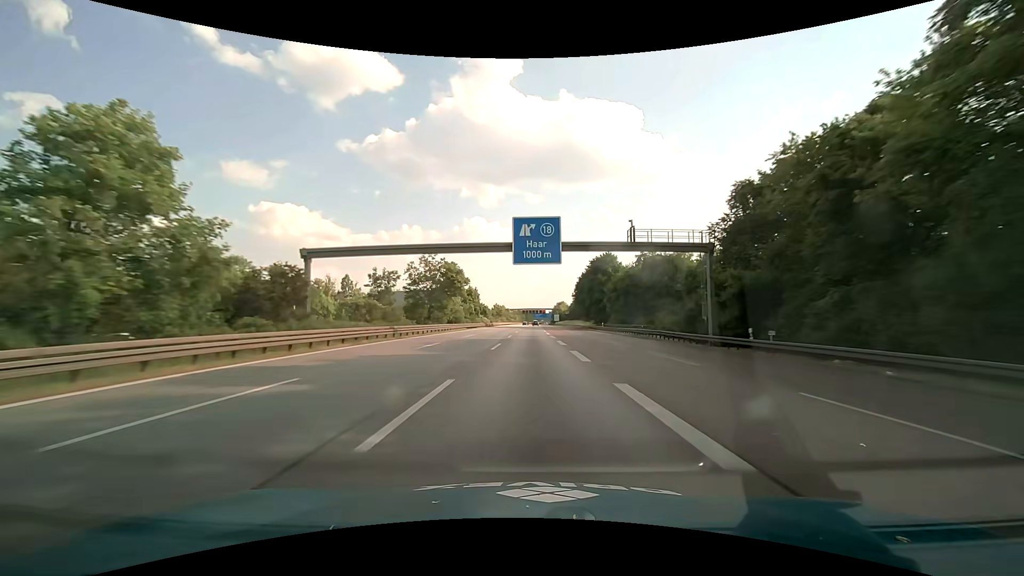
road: motorway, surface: asphalt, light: Day
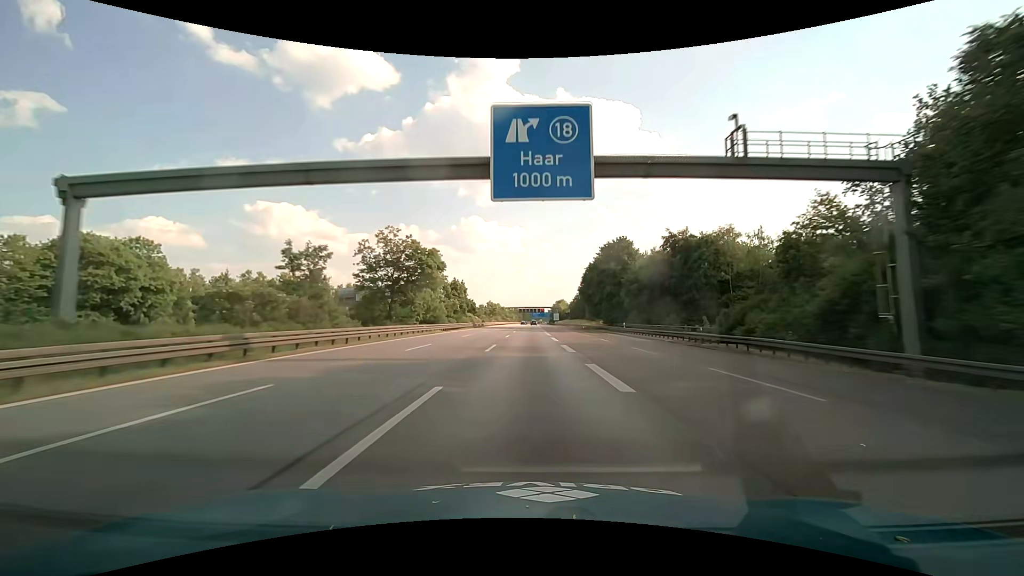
(0.0, +19.2) m; 0°
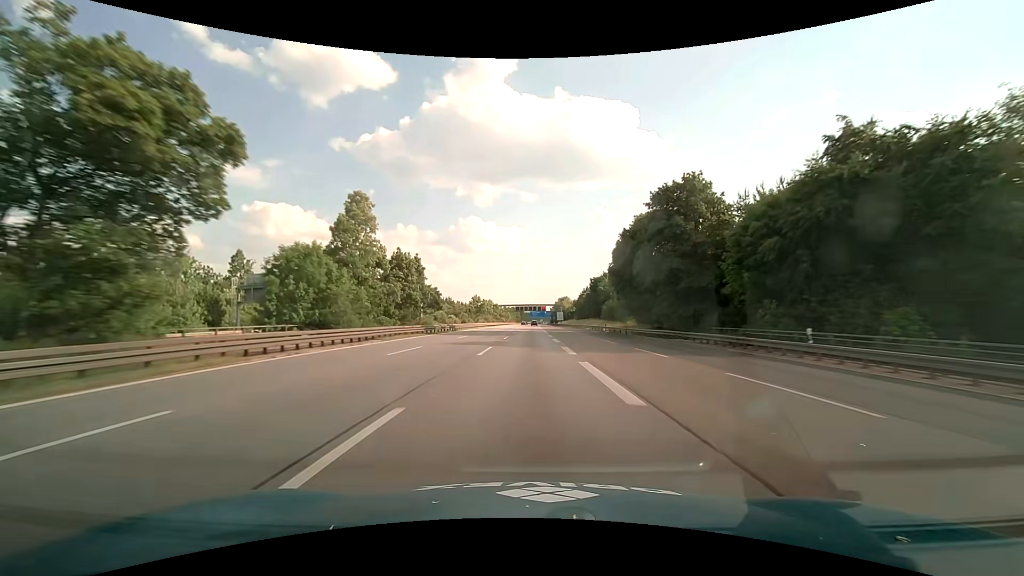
(+0.2, +38.4) m; 0°
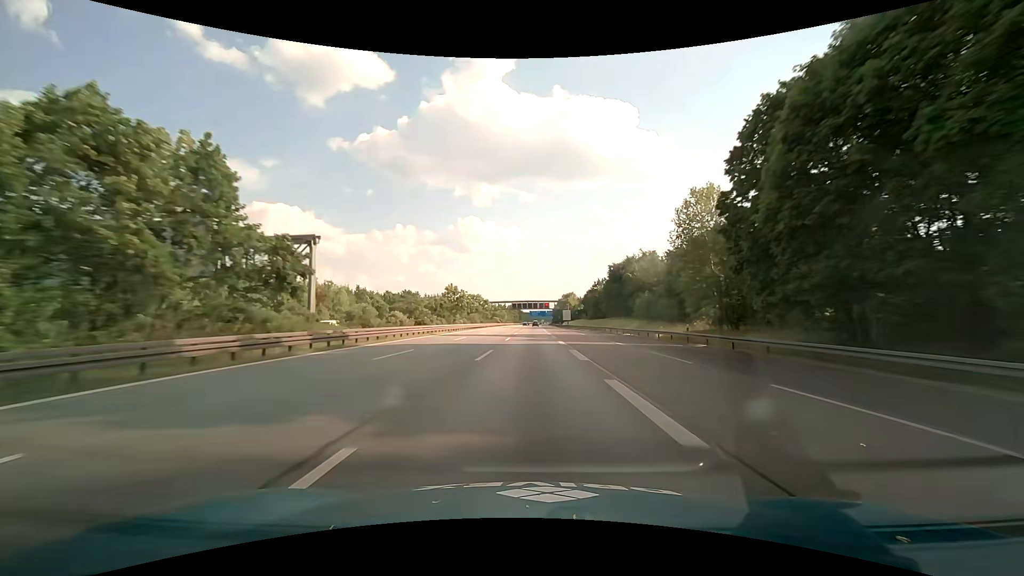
(0.0, +38.4) m; 0°
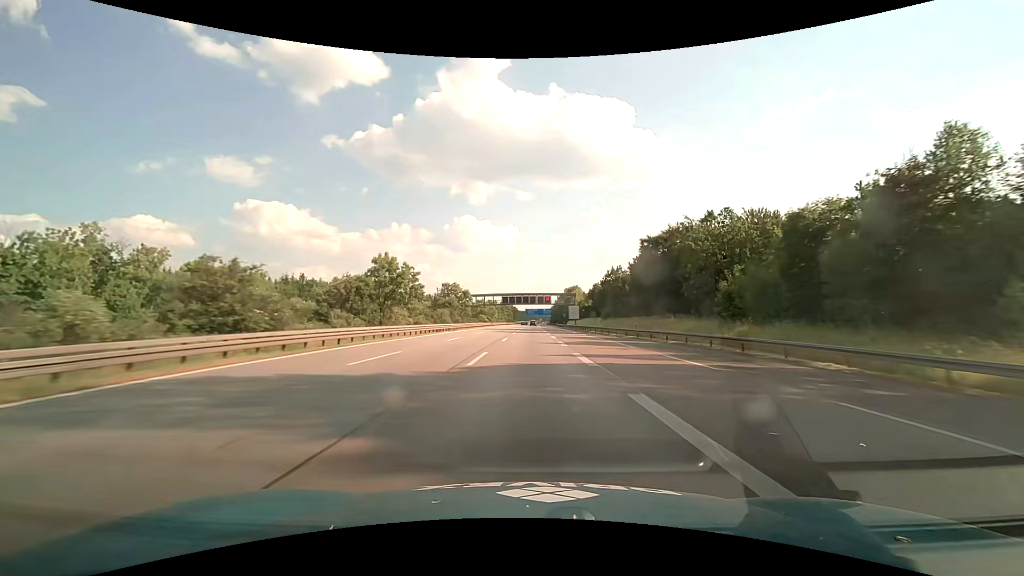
(+0.2, +38.3) m; +1°
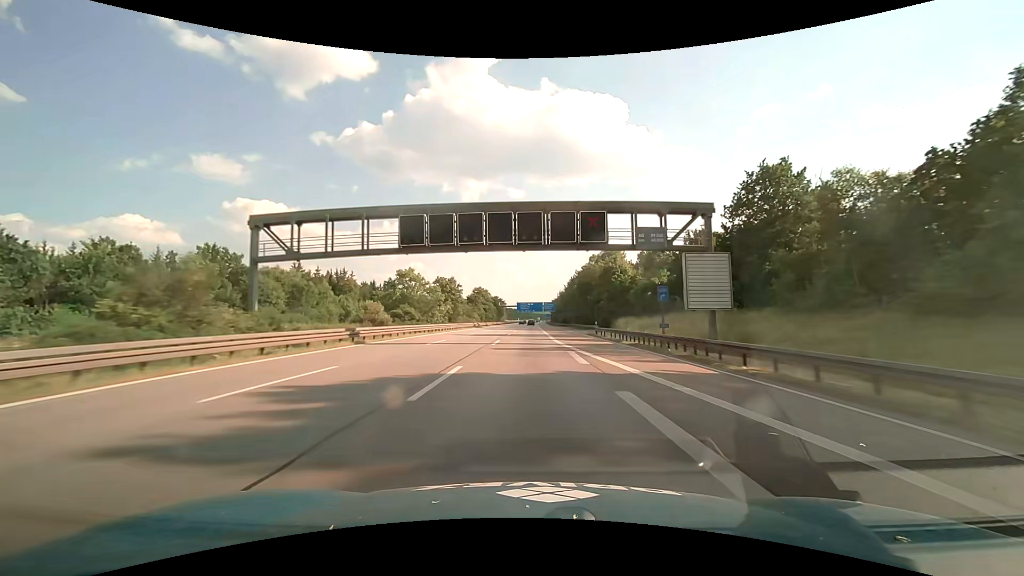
(+0.6, +95.2) m; +1°
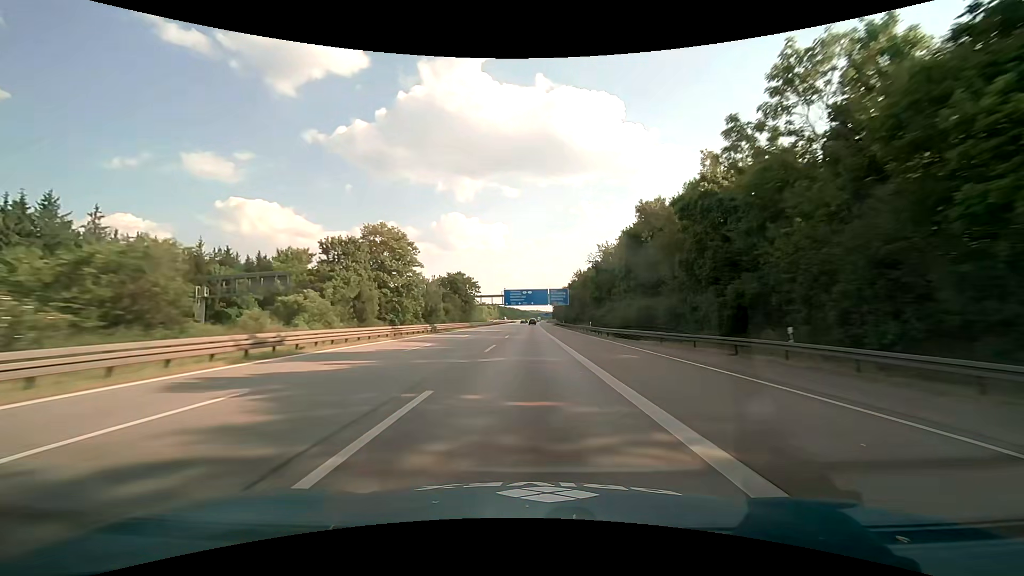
(+0.3, +95.1) m; 0°
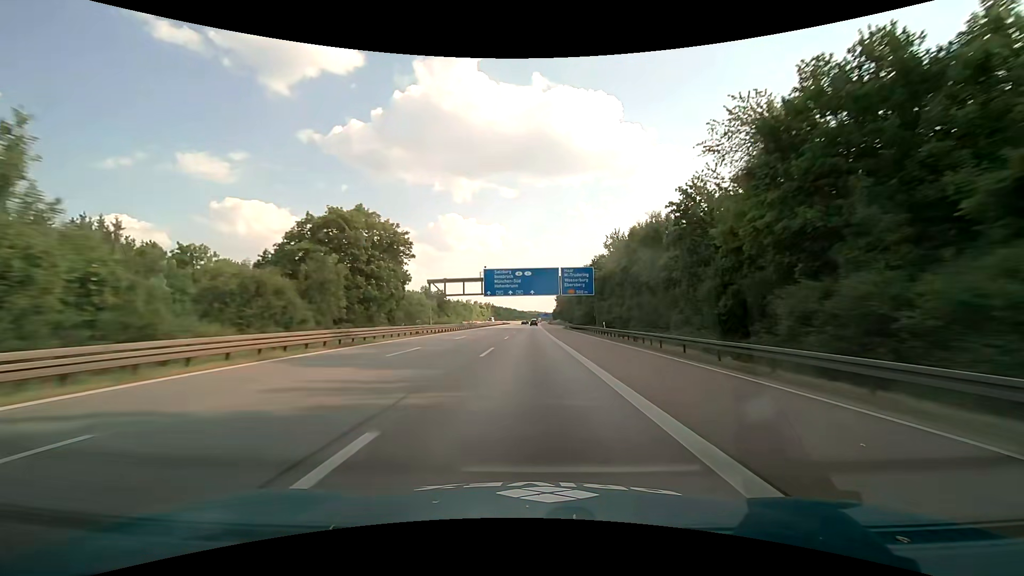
(+0.1, +57.4) m; 0°
(0, +10) (0, +20) (0, +30) (0, +40) (0, +50) (0, +60) (+1, +70) (+1, +80) (+1, +90) (+1, +100) m
